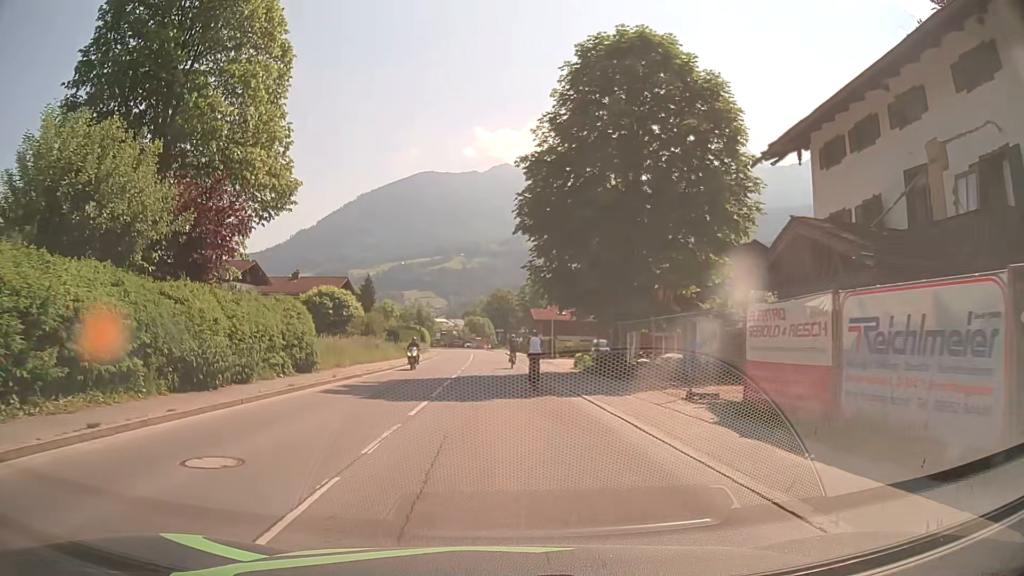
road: tertiary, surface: asphalt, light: Day
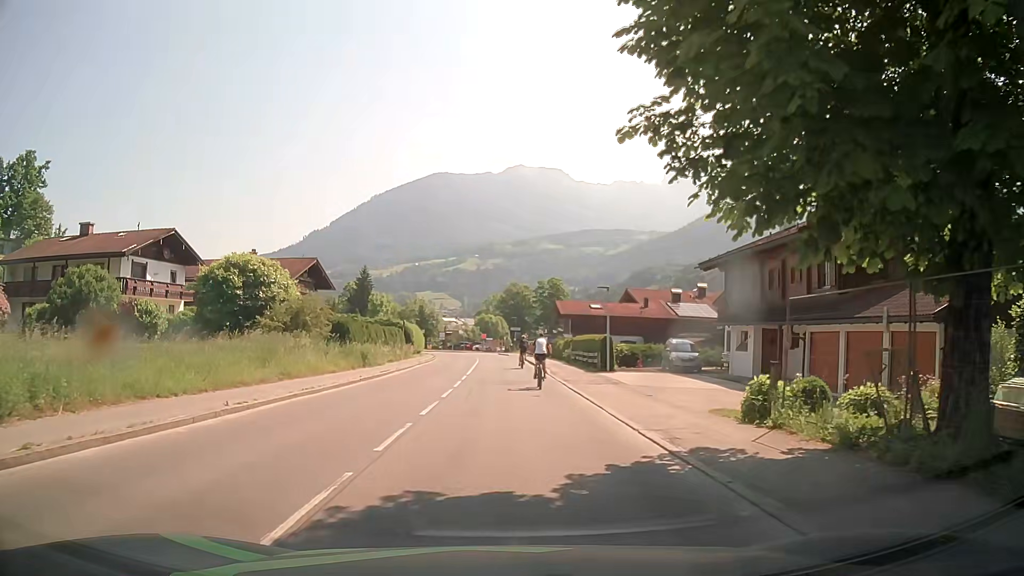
(-0.3, +22.4) m; -1°
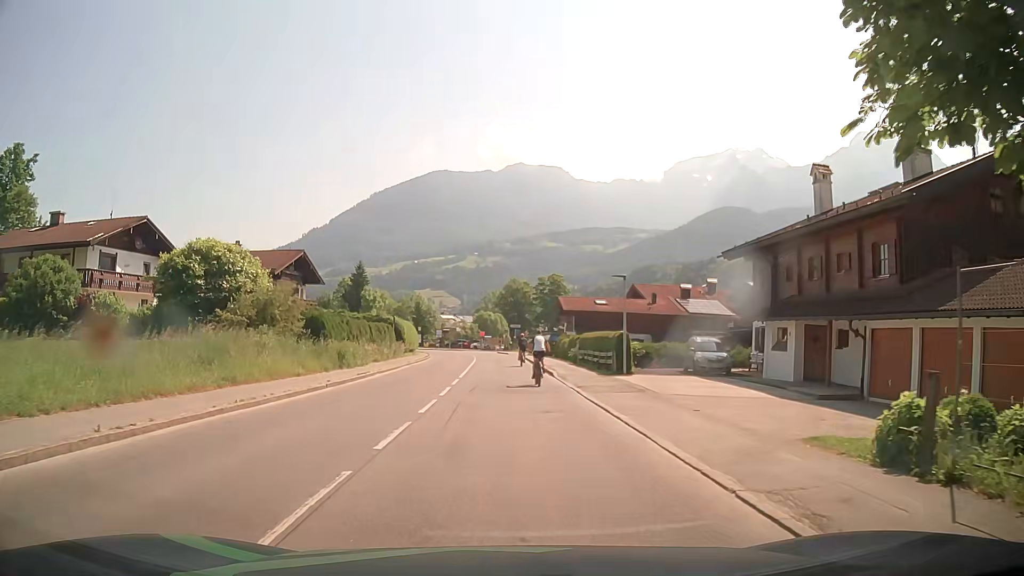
(0.0, +4.6) m; 0°
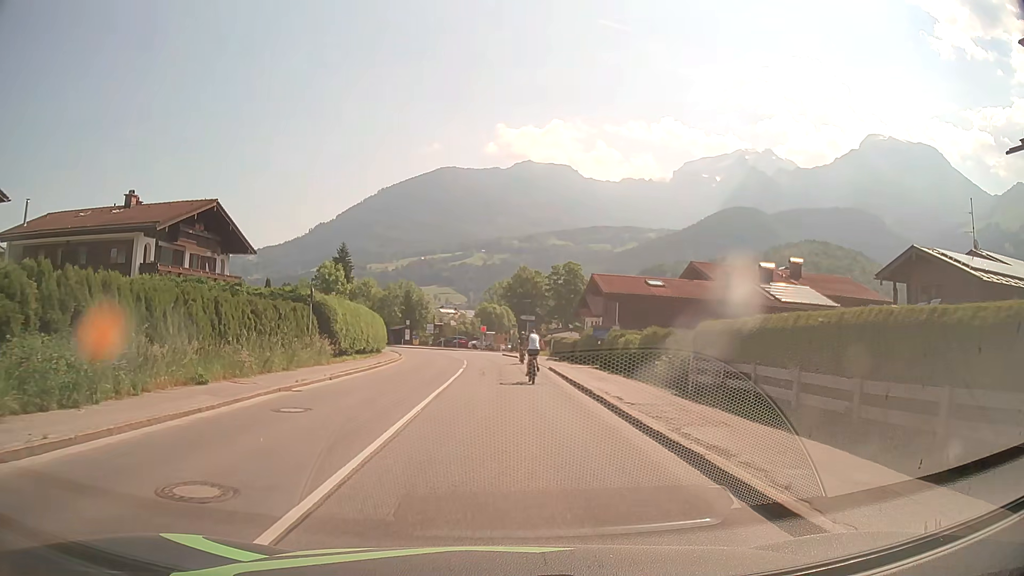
(0.0, +23.0) m; 0°
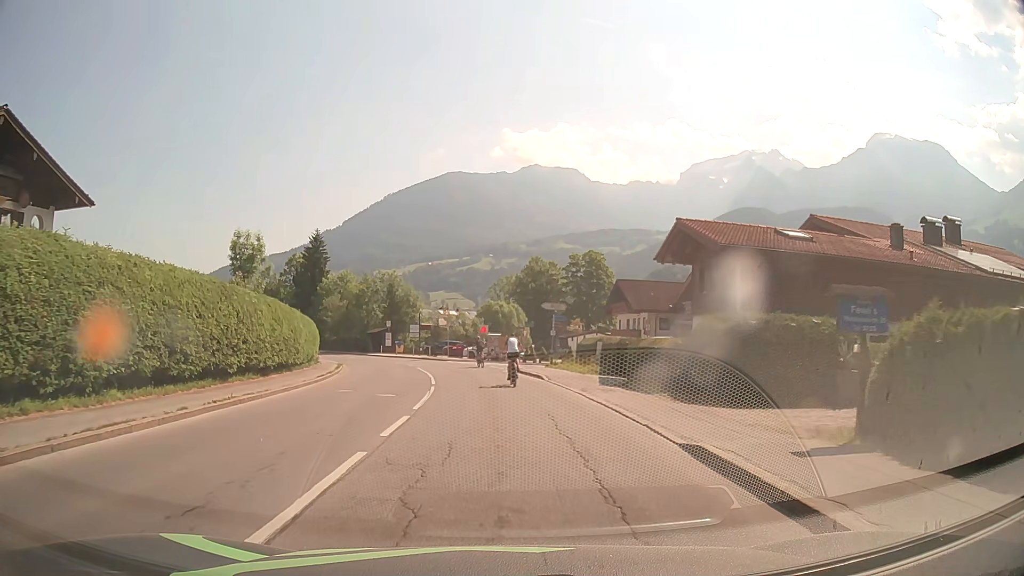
(0.0, +23.5) m; 0°
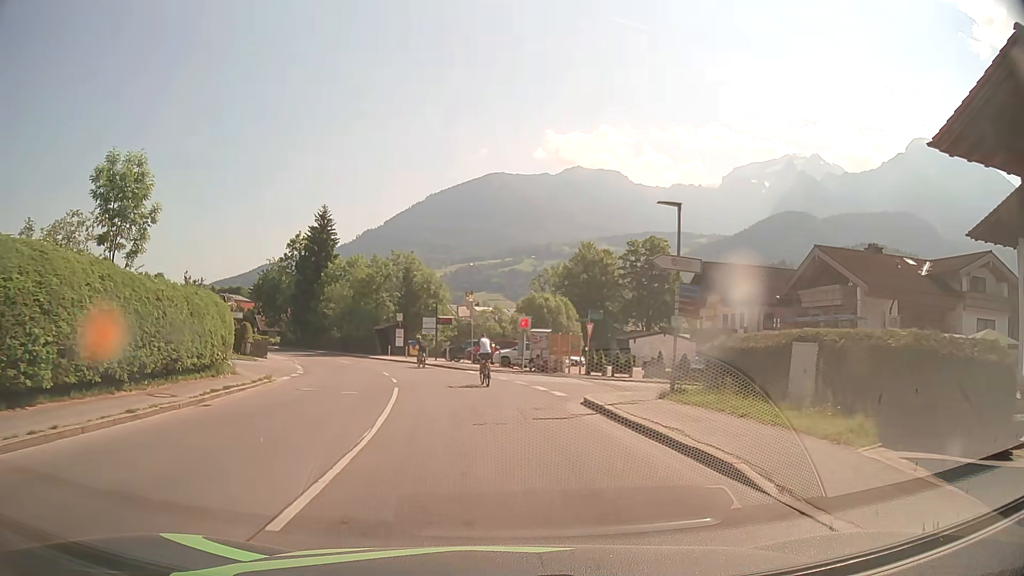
(-0.5, +18.9) m; -4°
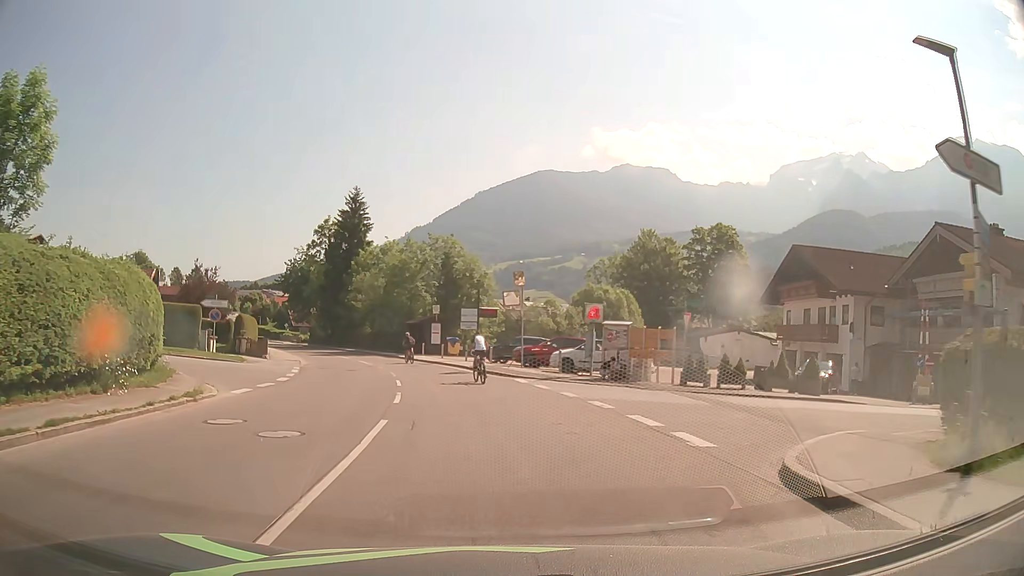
(-0.3, +9.4) m; -3°
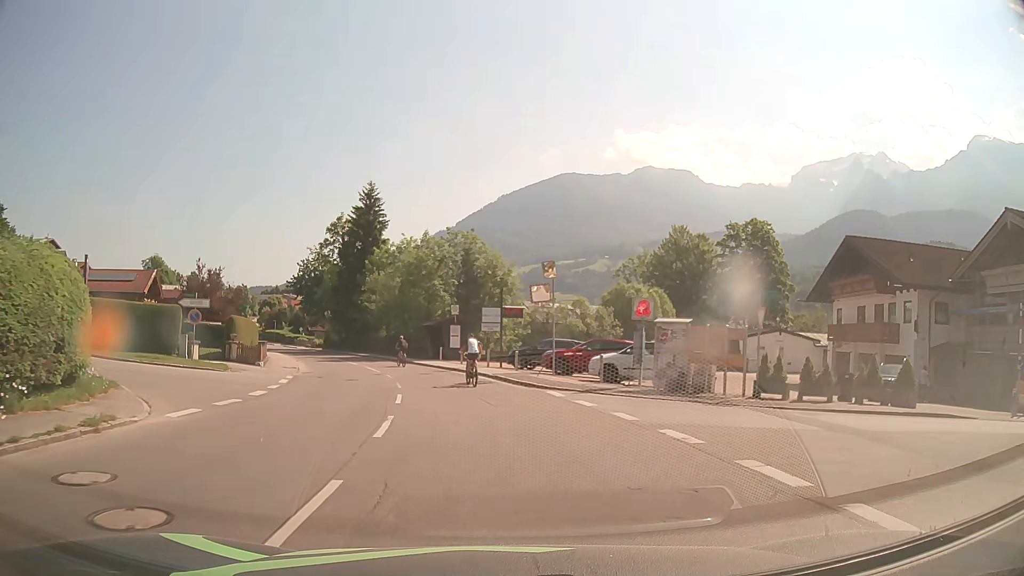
(-0.1, +4.9) m; -2°
